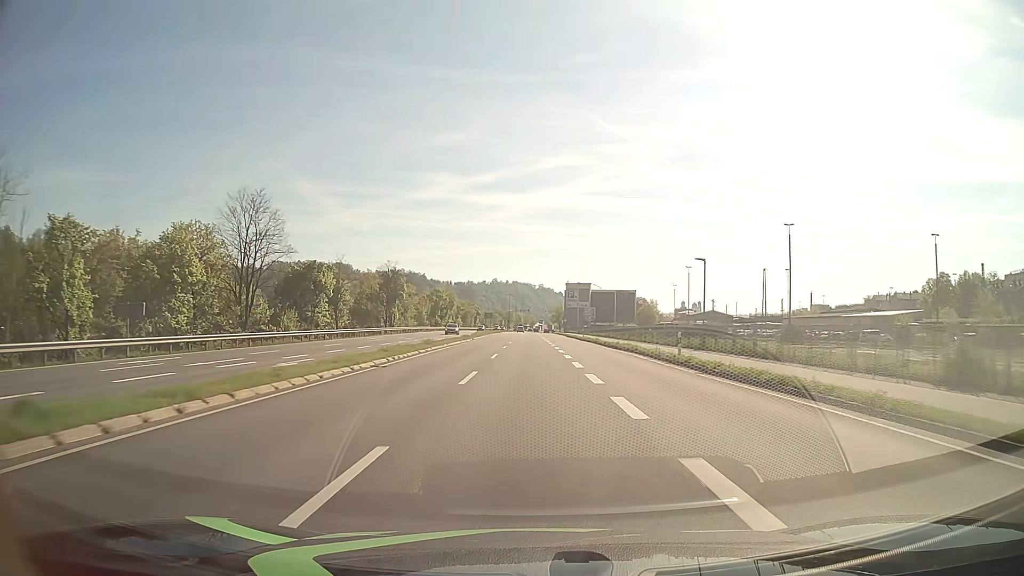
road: primary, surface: asphalt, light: Day
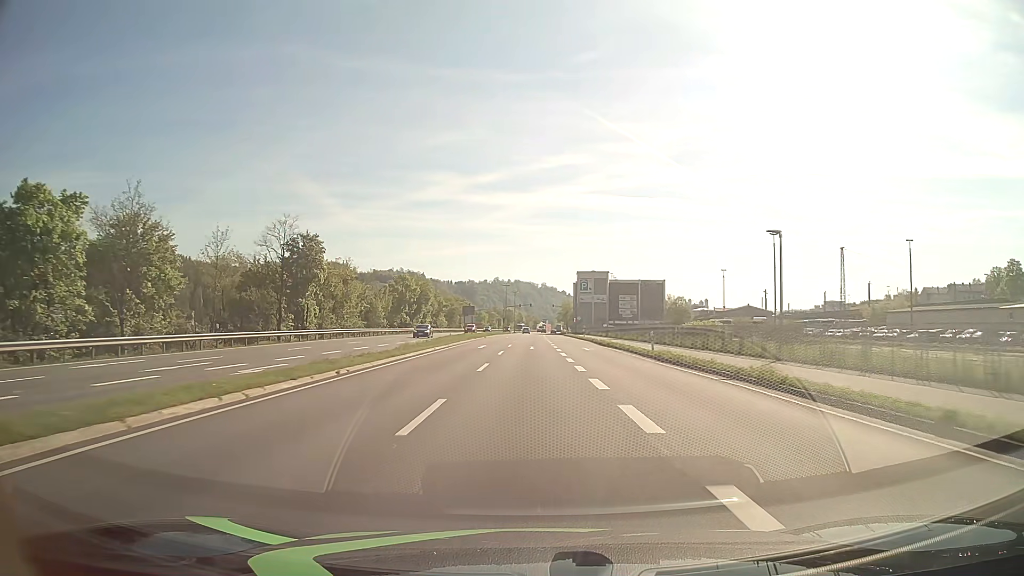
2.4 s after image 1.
(-0.2, +43.1) m; 0°
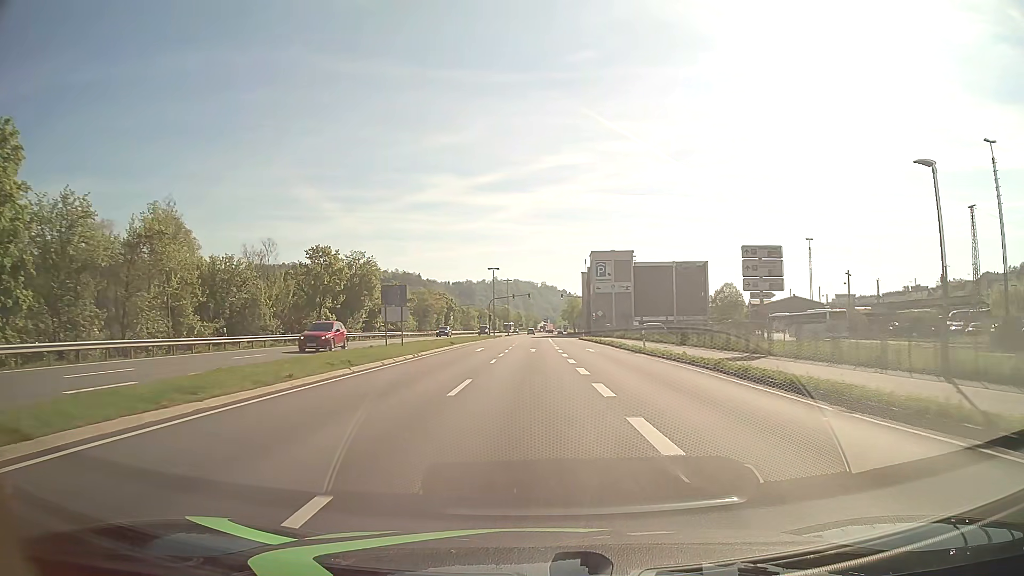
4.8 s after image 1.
(0.0, +43.2) m; 0°
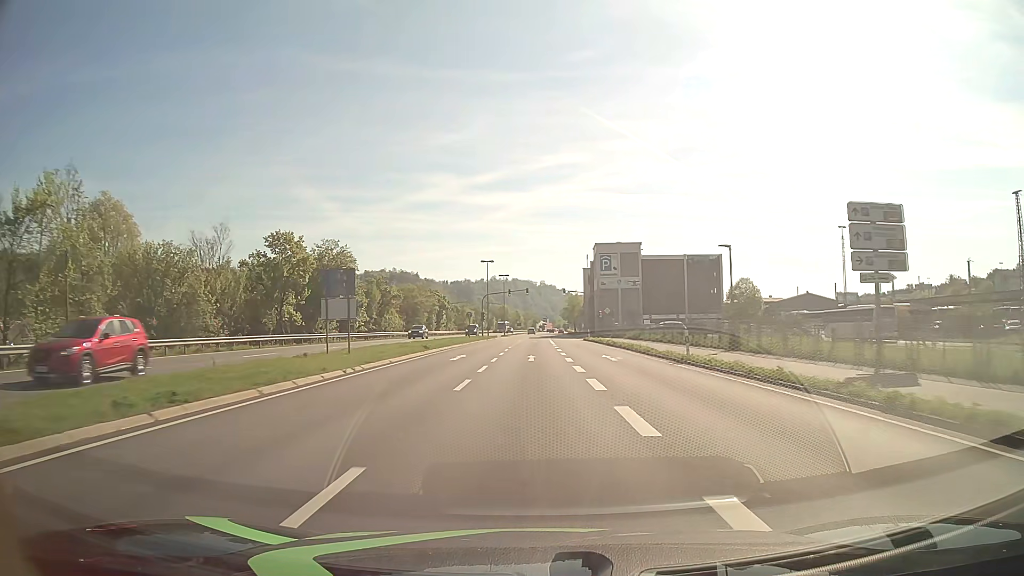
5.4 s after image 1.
(0.0, +10.8) m; 0°
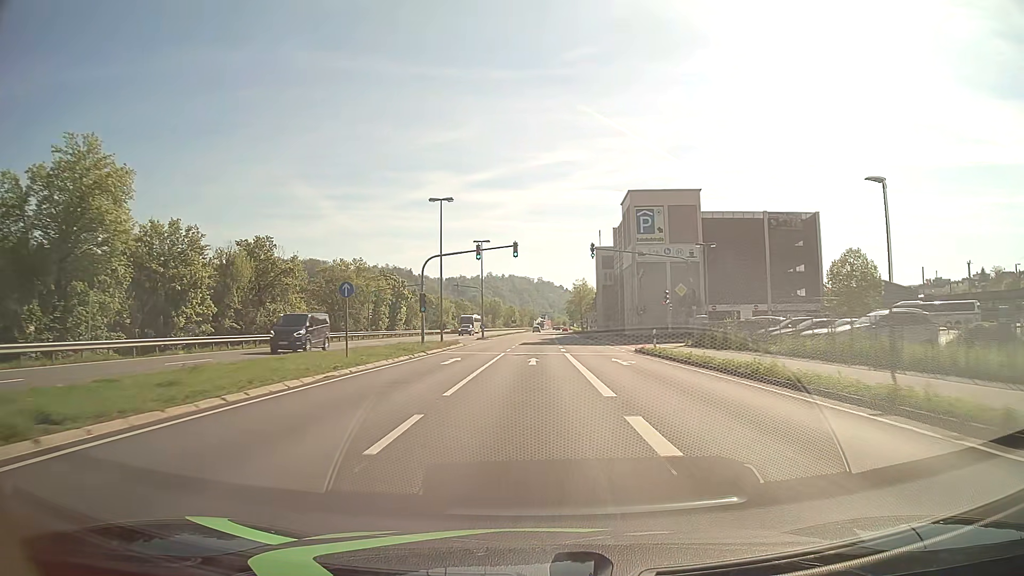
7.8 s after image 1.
(+0.1, +43.3) m; 0°
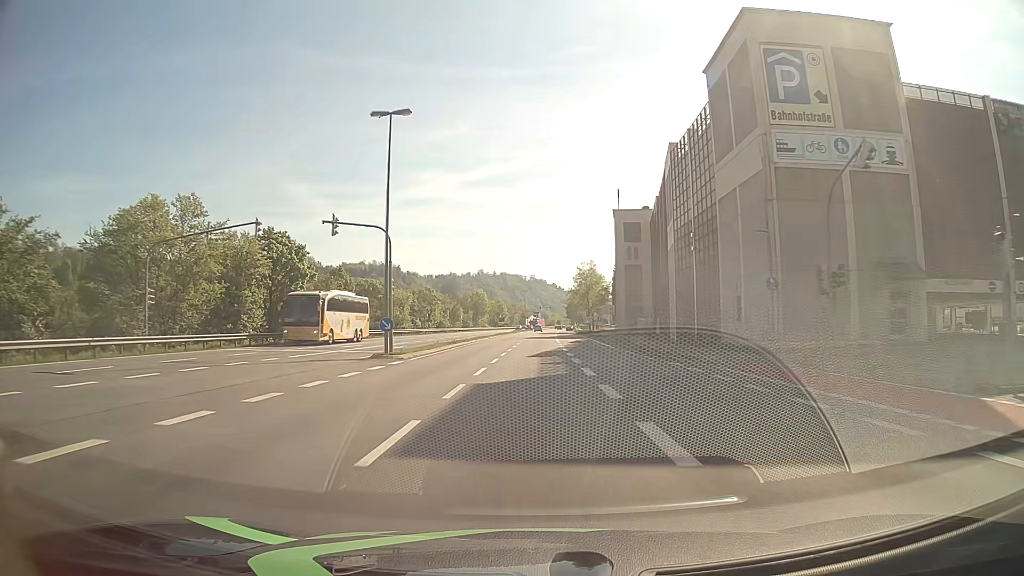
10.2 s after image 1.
(+0.2, +43.2) m; +1°
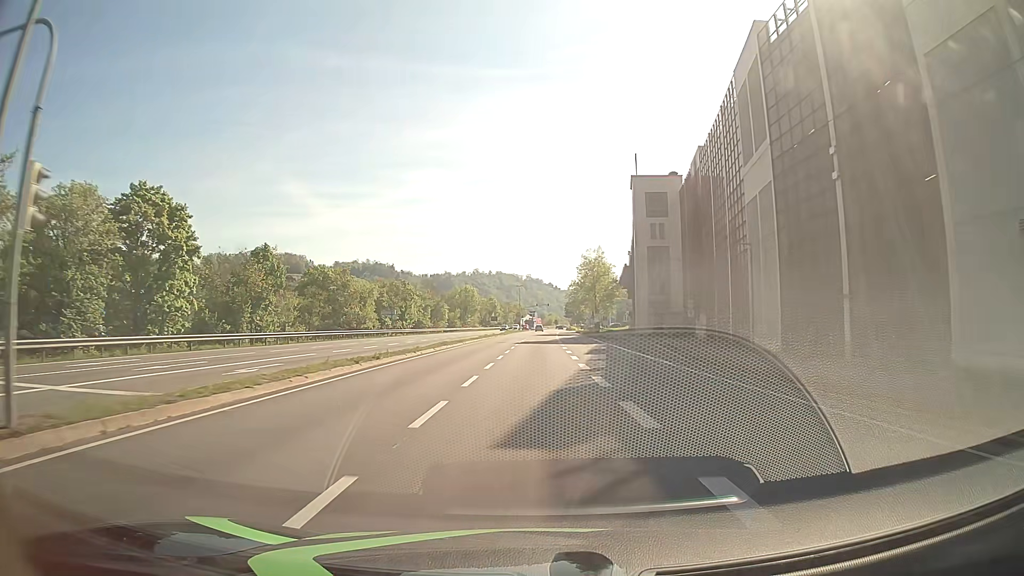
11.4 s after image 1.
(+0.1, +21.6) m; 0°
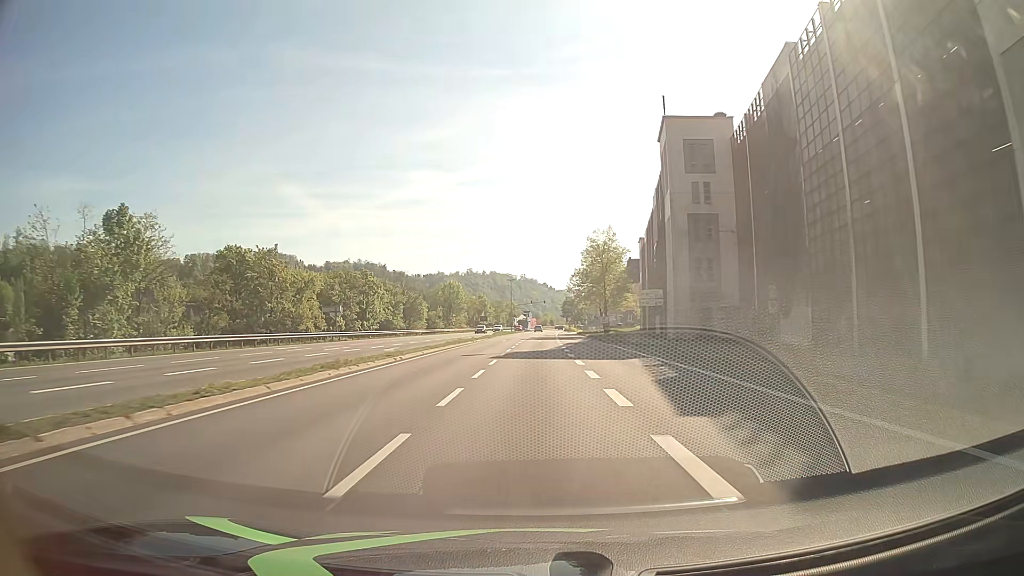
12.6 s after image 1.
(+0.1, +21.6) m; 0°
(0, +10) (0, +20) (0, +30) (0, +40) (+1, +50) (+1, +60) (+1, +70) (+2, +80) (+2, +90) (+2, +100) m
